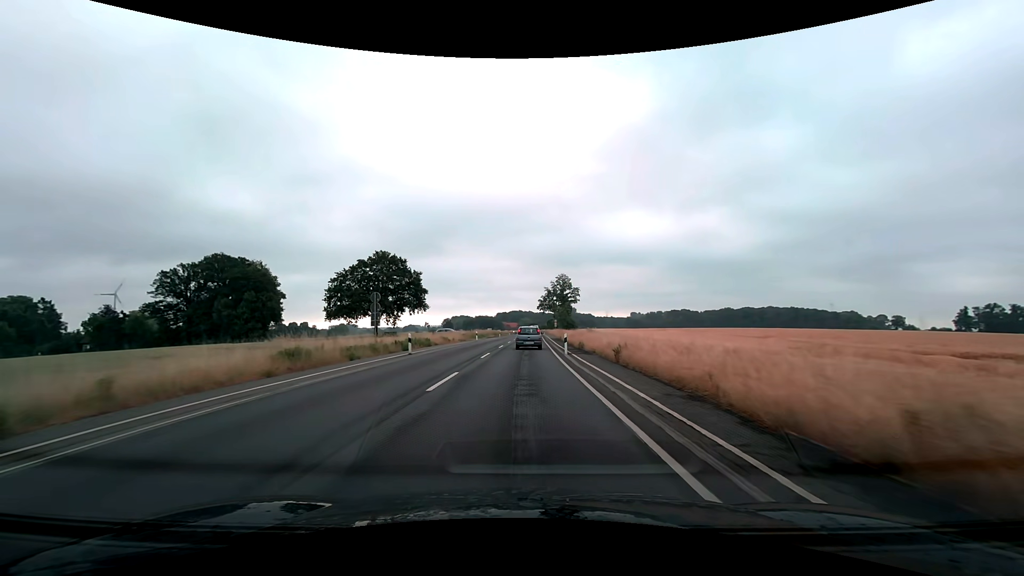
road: secondary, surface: asphalt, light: Day
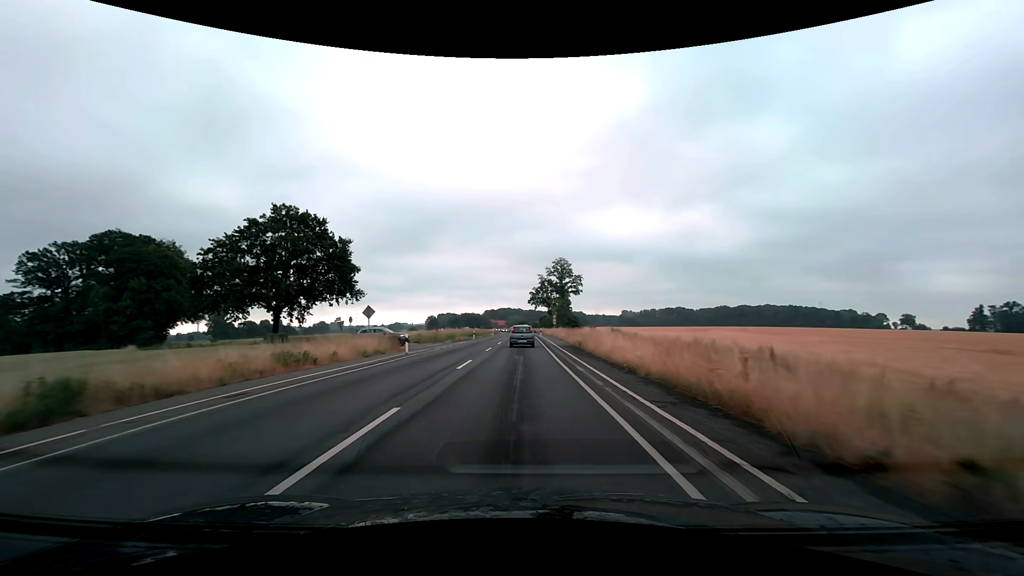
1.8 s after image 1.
(+0.2, +30.4) m; +1°
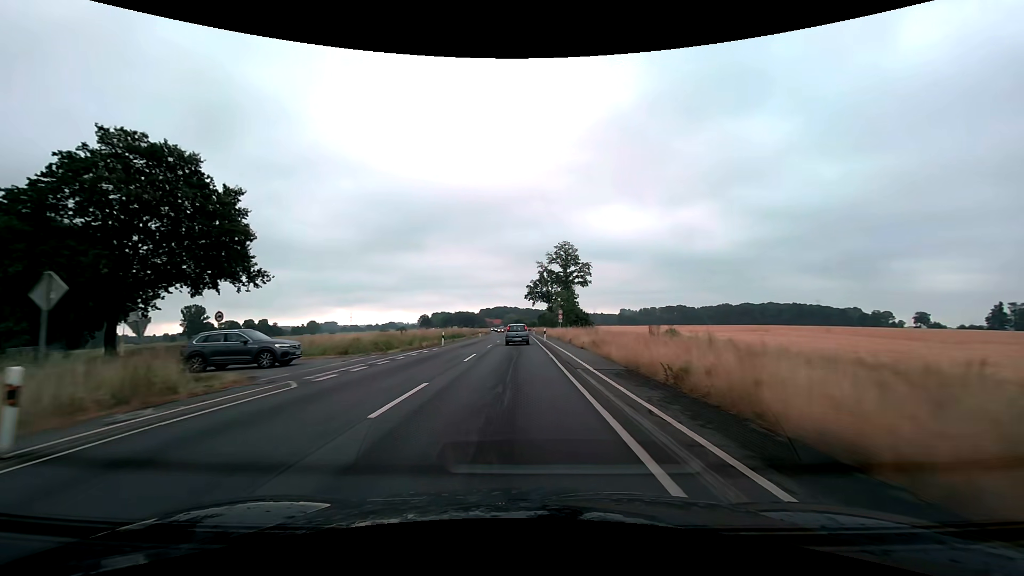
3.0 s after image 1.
(+0.1, +20.6) m; 0°
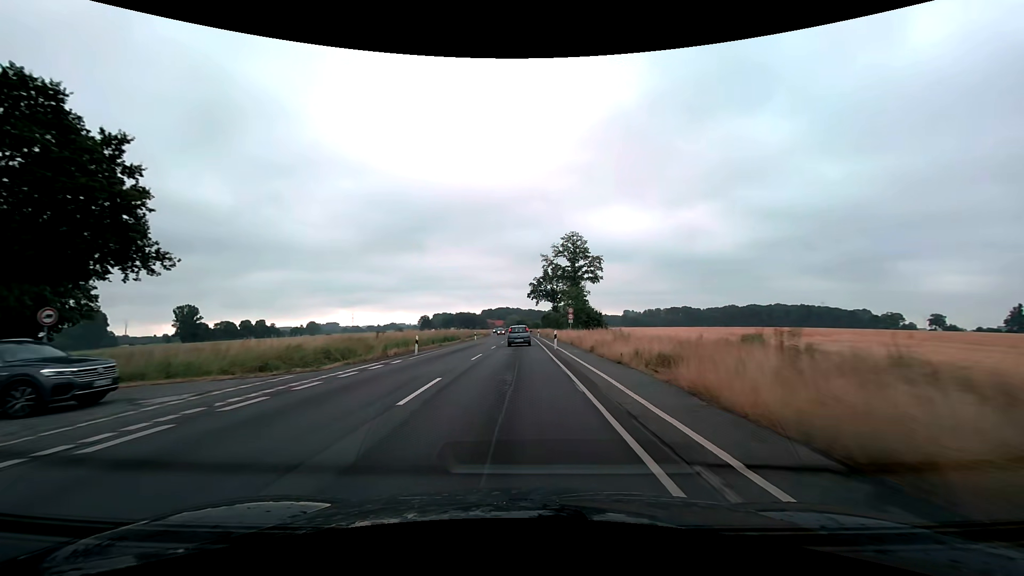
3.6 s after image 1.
(0.0, +10.4) m; 0°
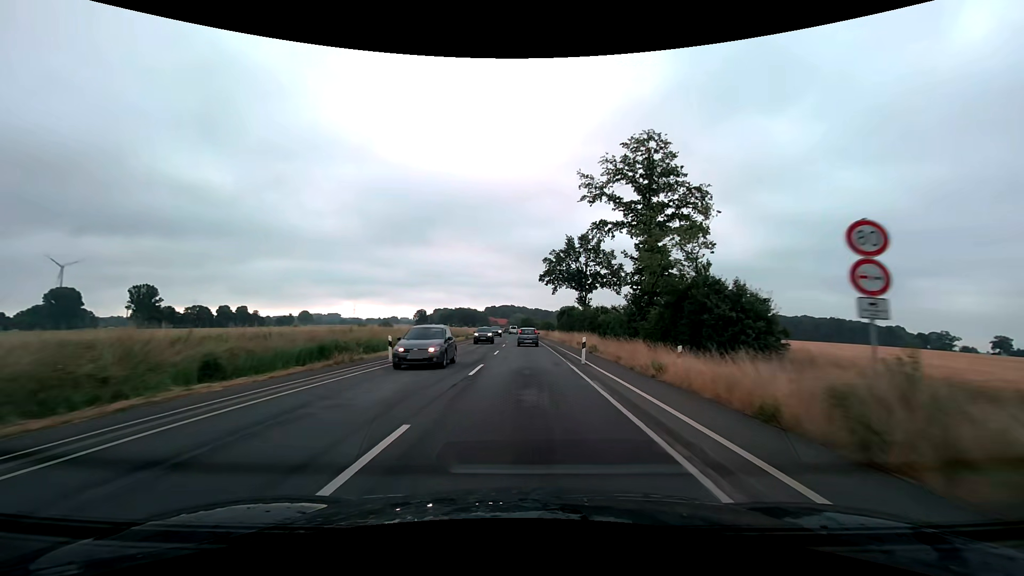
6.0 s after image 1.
(-0.4, +43.5) m; -1°
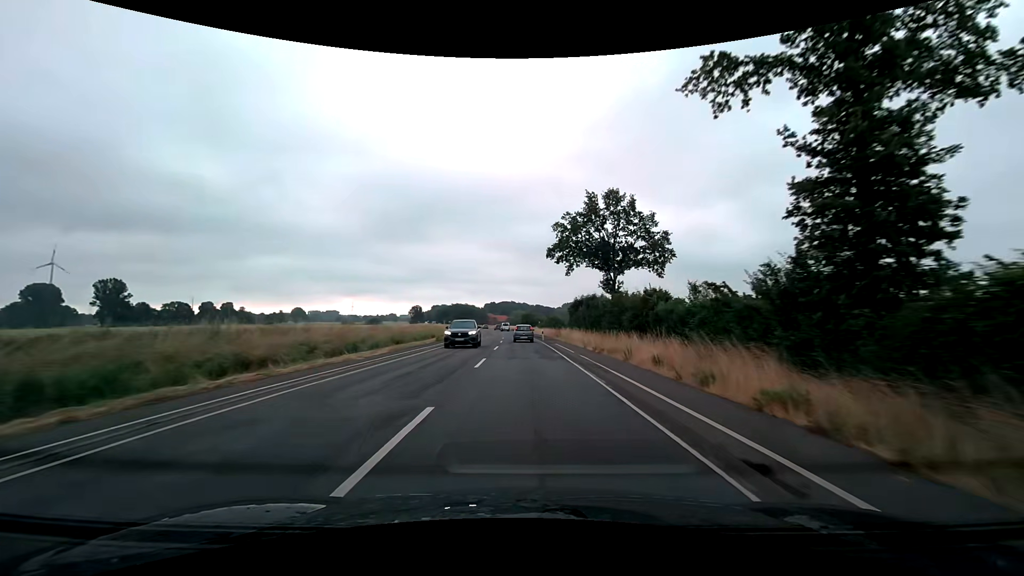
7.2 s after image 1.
(-0.1, +23.1) m; 0°
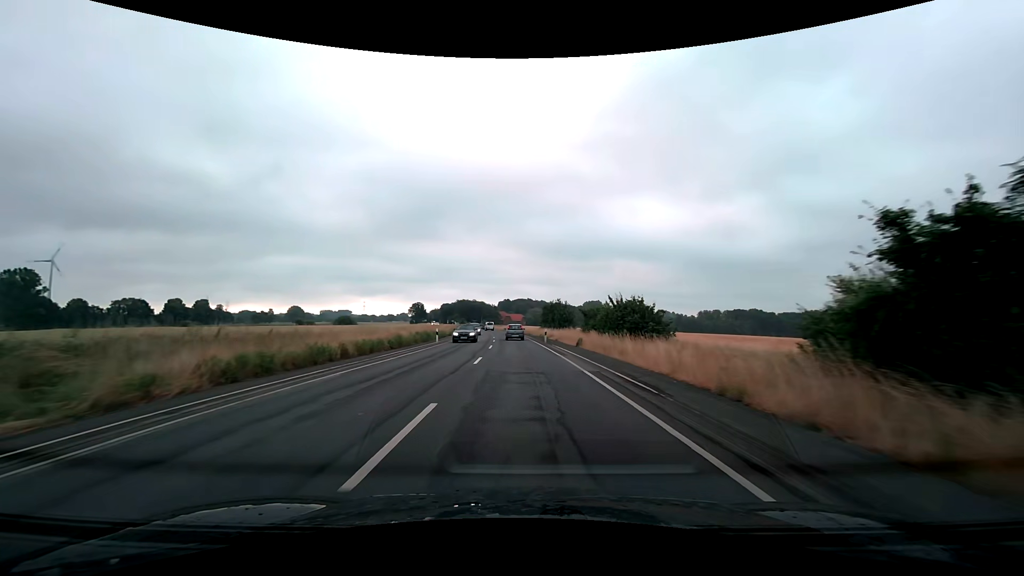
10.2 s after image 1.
(-0.9, +60.0) m; -2°
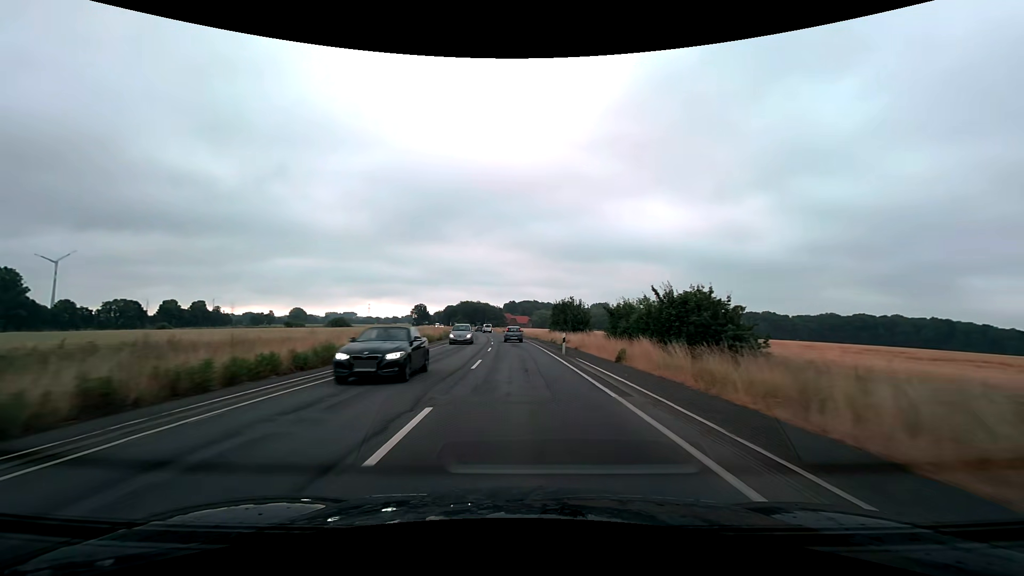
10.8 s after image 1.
(0.0, +12.2) m; -1°
(0, +10) (0, +20) (0, +30) (-1, +40) (-1, +50) (-2, +60) (-3, +70) (-4, +80) (-5, +90) (-6, +100) m
